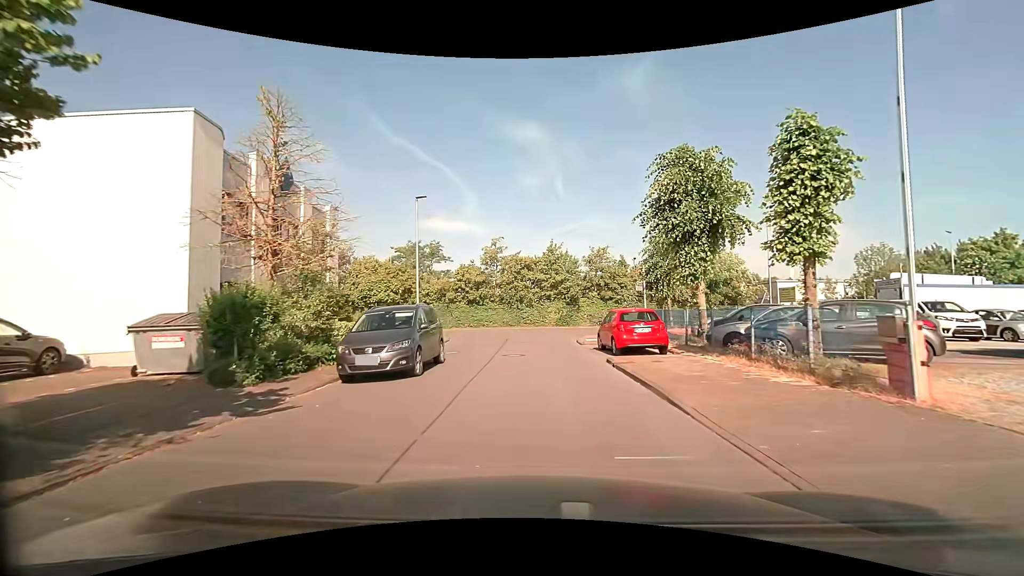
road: unclassified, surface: asphalt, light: Day
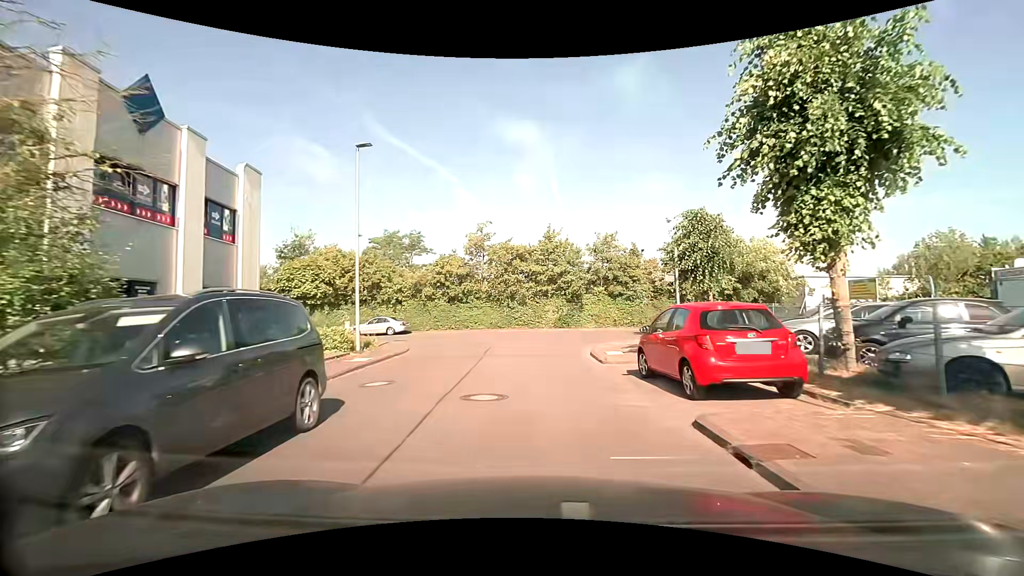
(+0.1, +8.3) m; +1°
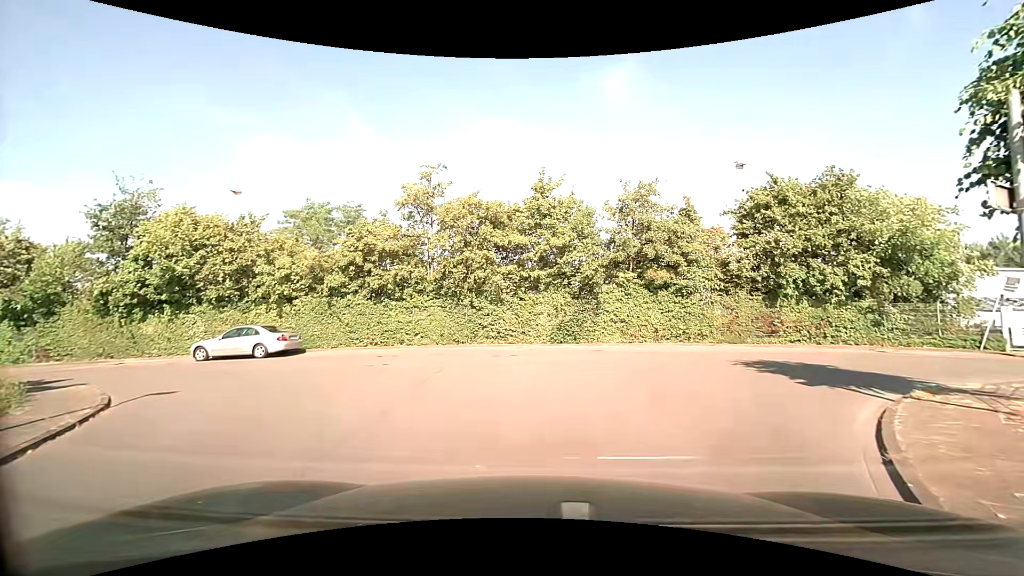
(+0.3, +16.5) m; +3°
